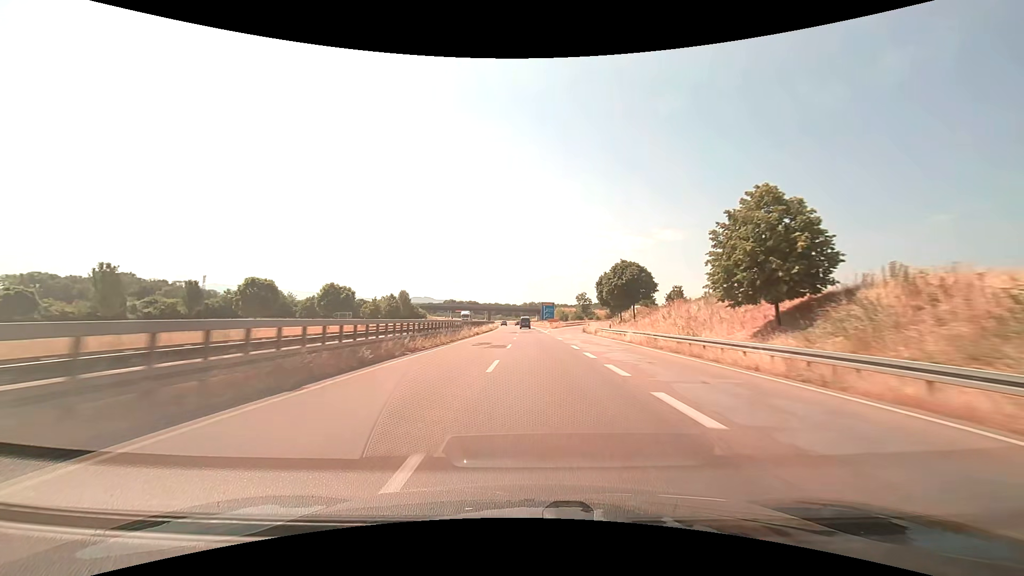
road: trunk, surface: asphalt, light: Day
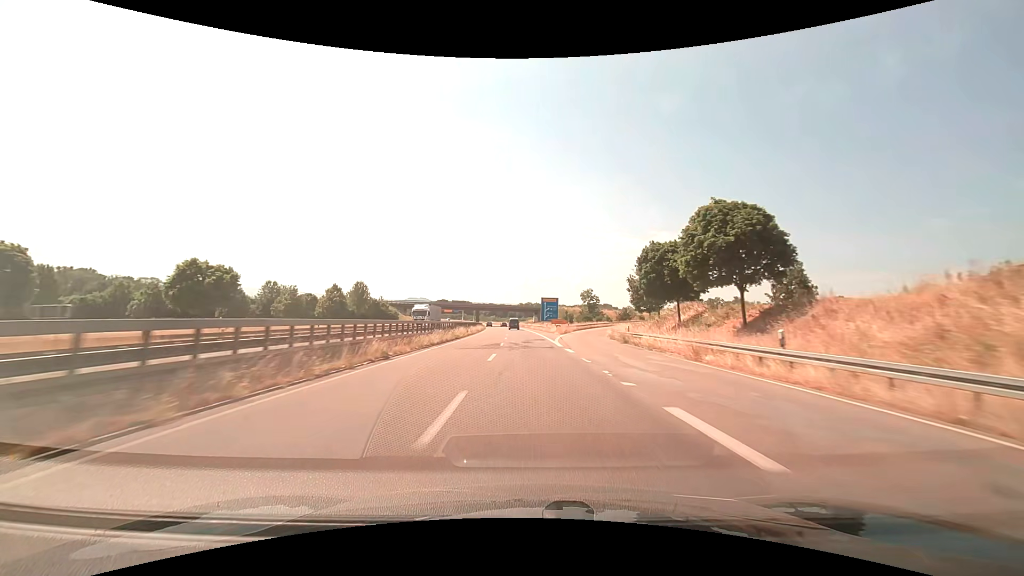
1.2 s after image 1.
(+0.1, +31.6) m; +1°
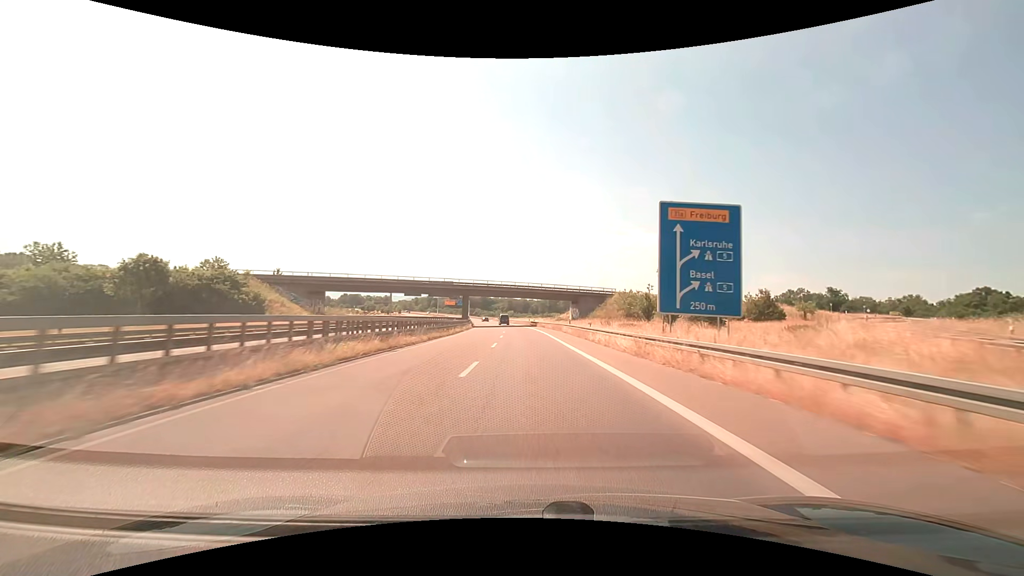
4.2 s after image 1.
(-1.9, +77.6) m; -3°
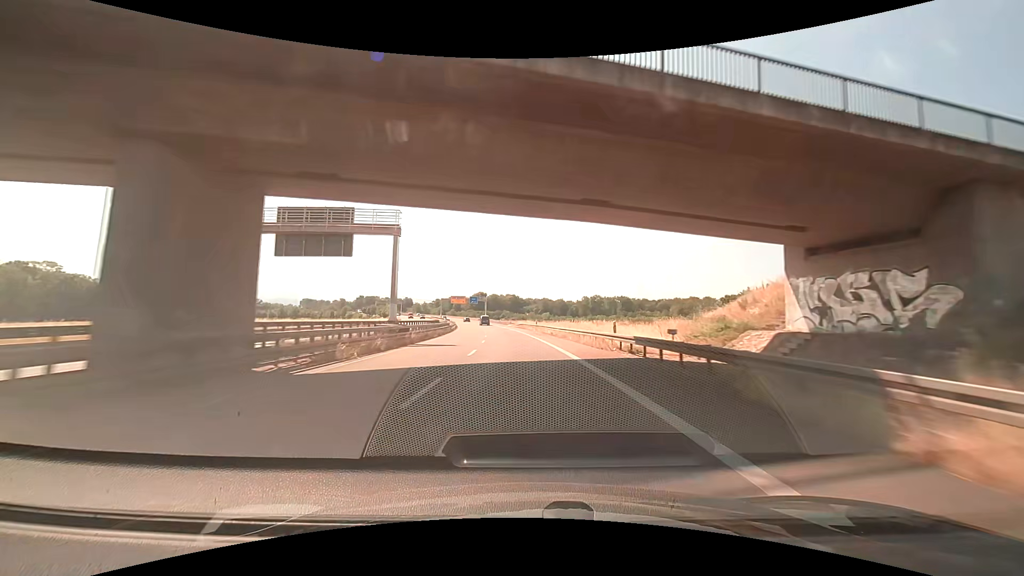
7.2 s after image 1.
(-1.9, +75.3) m; -4°
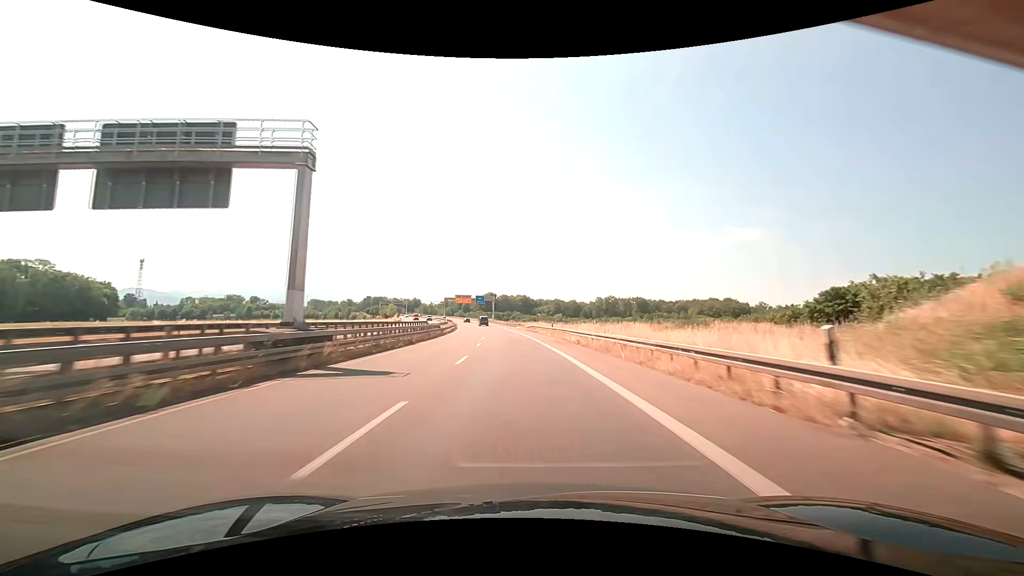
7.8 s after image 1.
(-0.2, +15.5) m; -1°
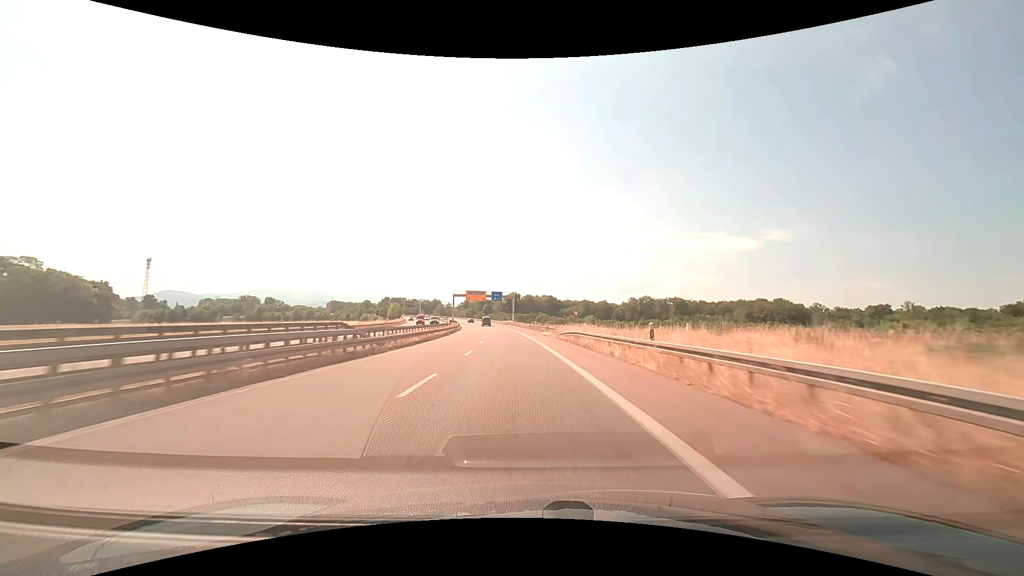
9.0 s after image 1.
(-1.0, +31.4) m; -4°
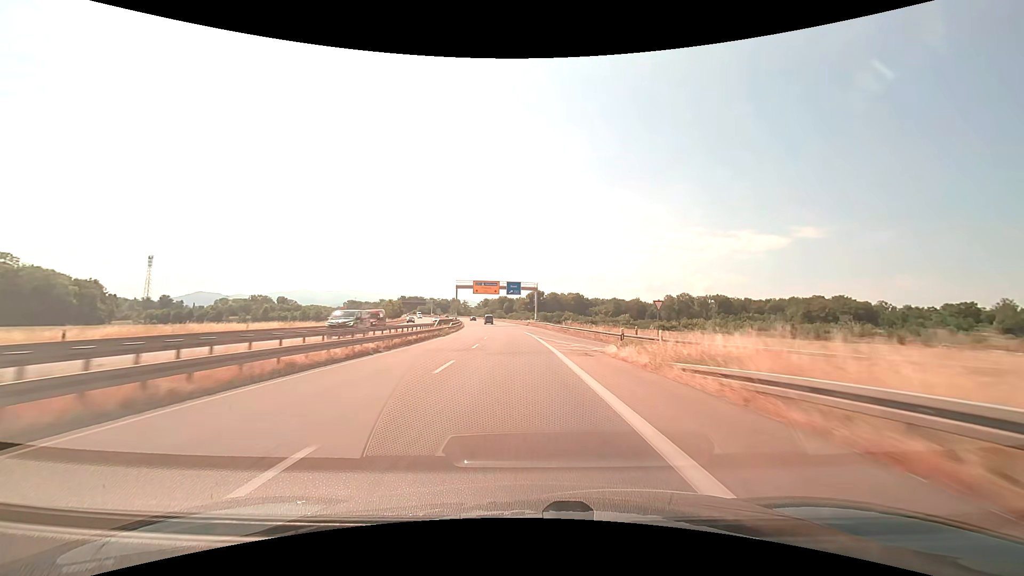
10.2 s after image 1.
(-0.7, +32.0) m; -3°
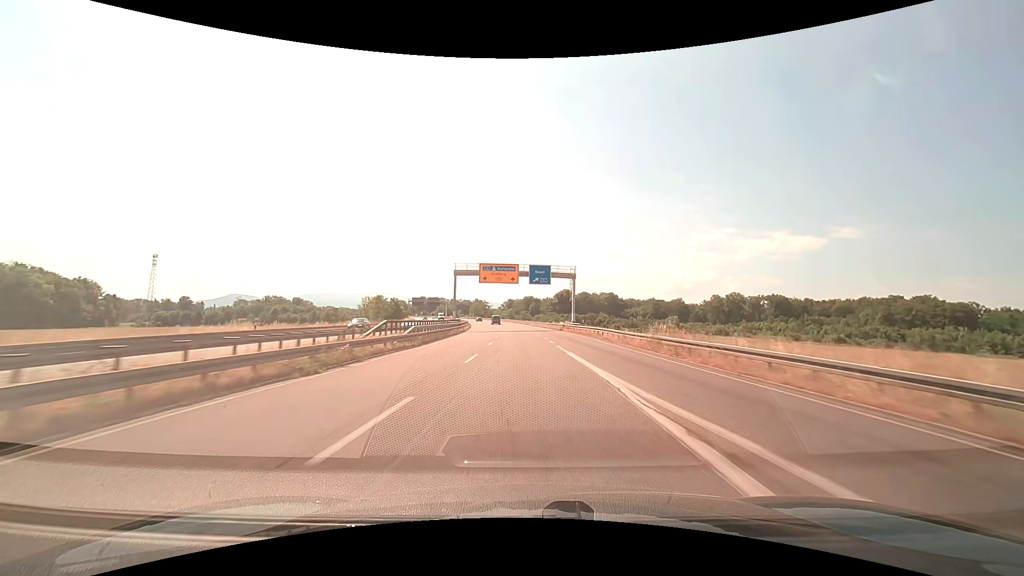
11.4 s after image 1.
(-0.9, +32.6) m; -3°
(0, +10) (0, +20) (-1, +30) (-1, +40) (-1, +50) (-2, +60) (-2, +70) (-3, +80) (-4, +90) (-5, +100) m
